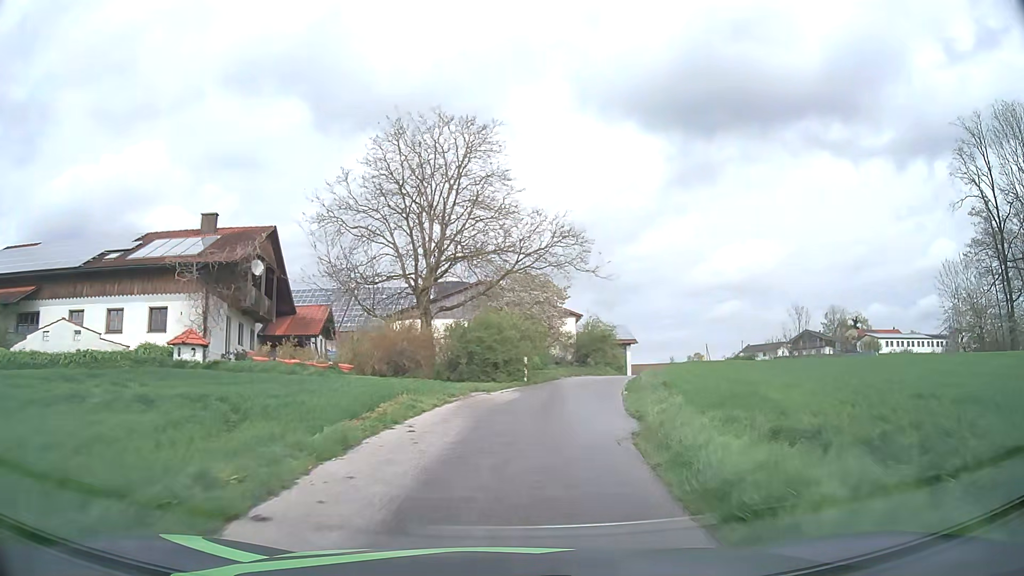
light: Day
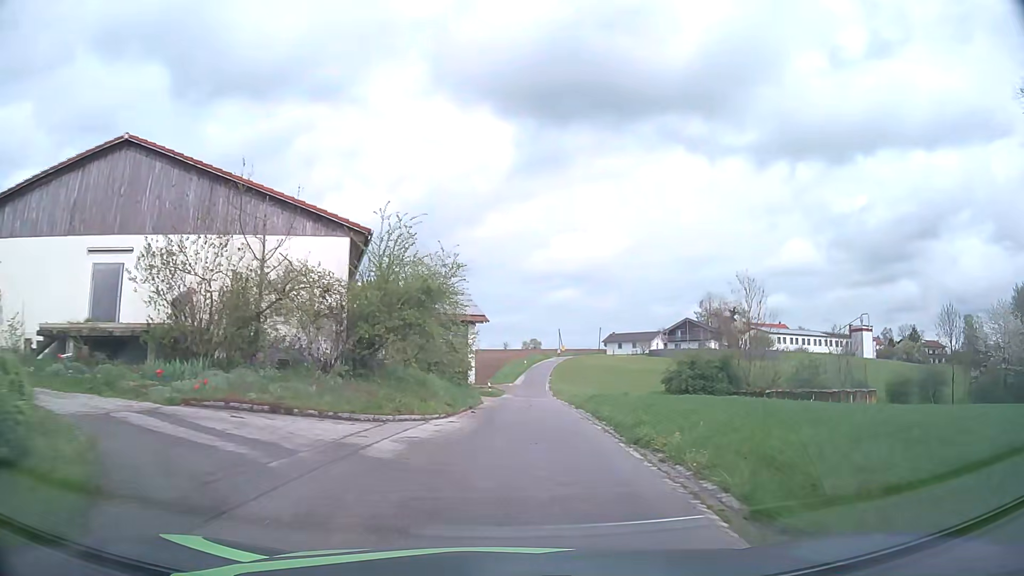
(+4.9, +34.3) m; +15°
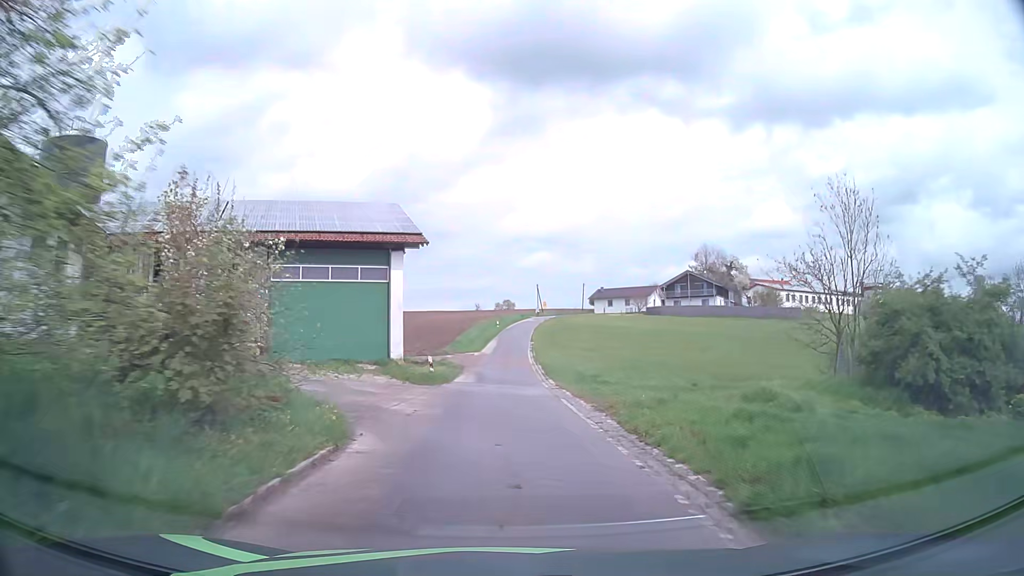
(+0.5, +22.5) m; +2°
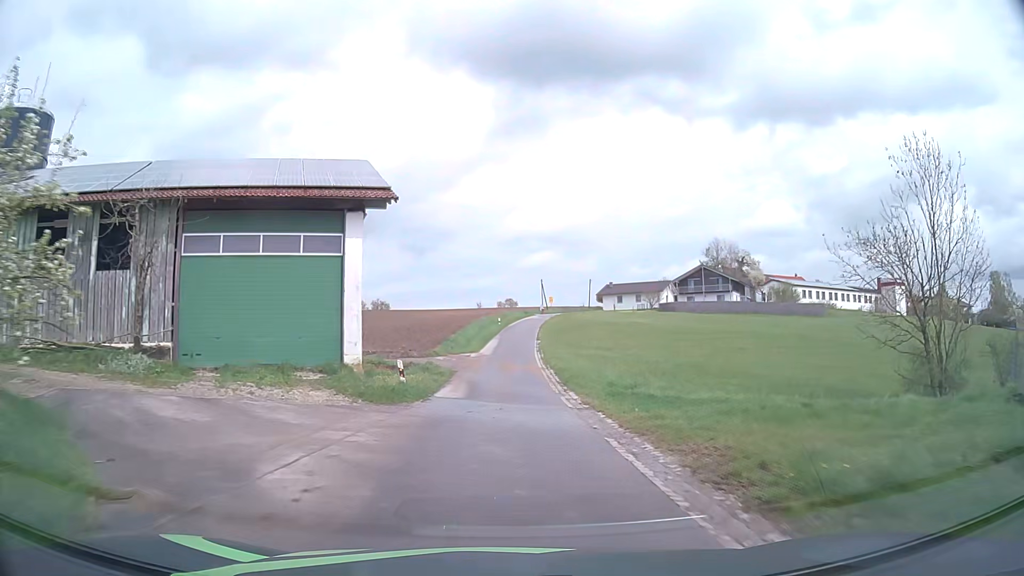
(0.0, +8.0) m; 0°
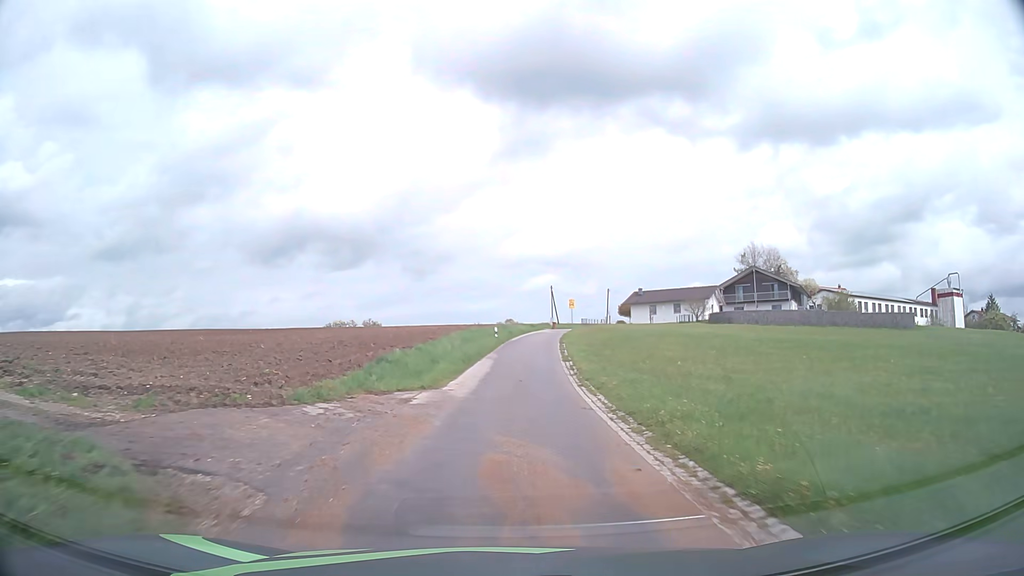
(-0.2, +25.5) m; -1°
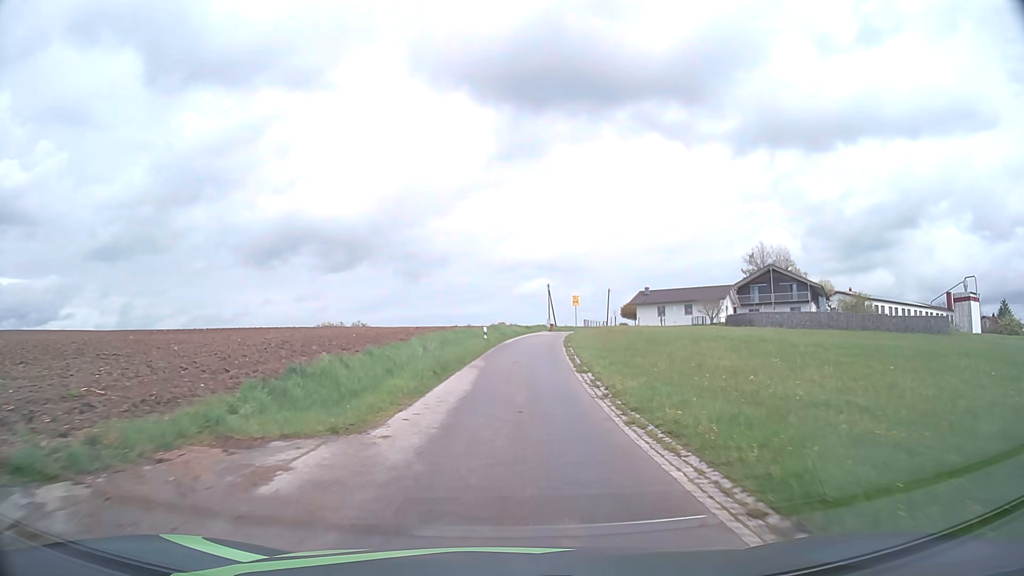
(+0.1, +8.7) m; +1°
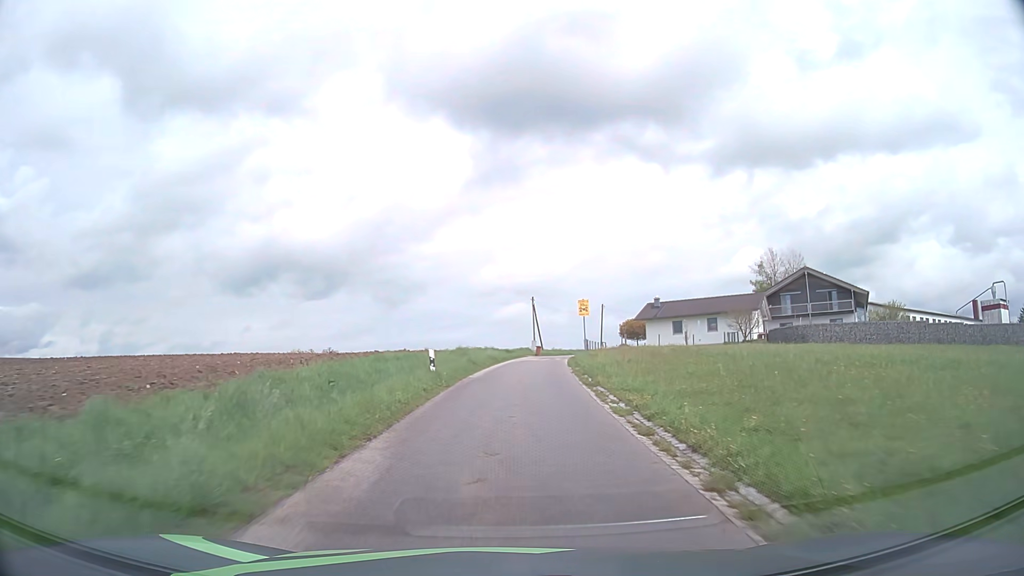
(+0.3, +16.8) m; +2°
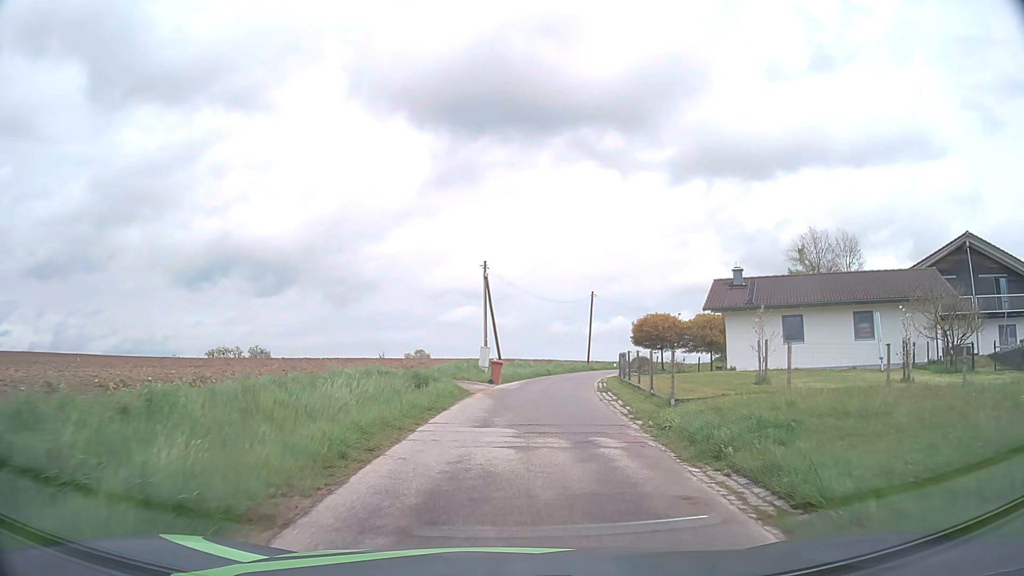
(+1.0, +33.2) m; +5°
